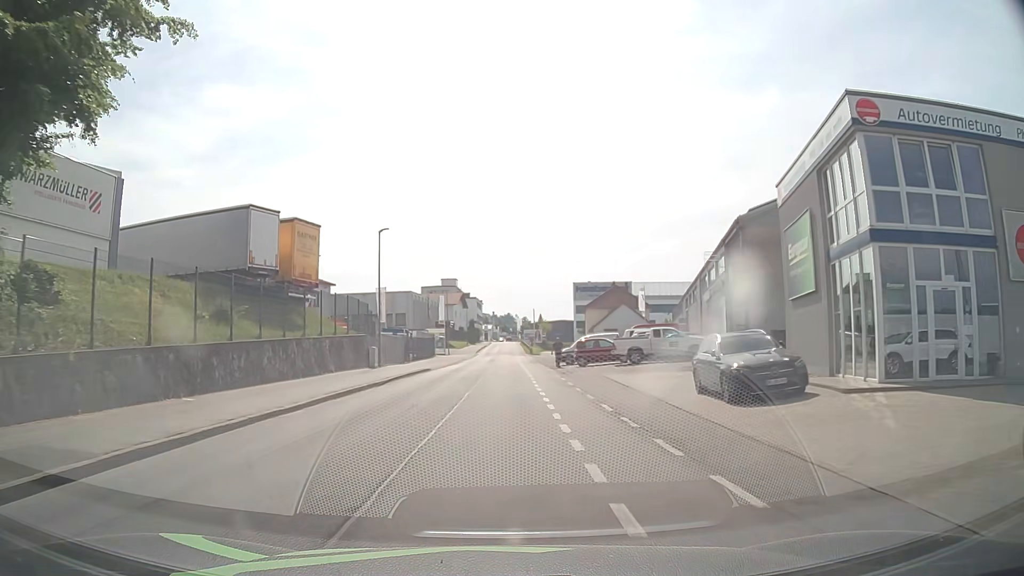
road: residential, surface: asphalt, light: Day
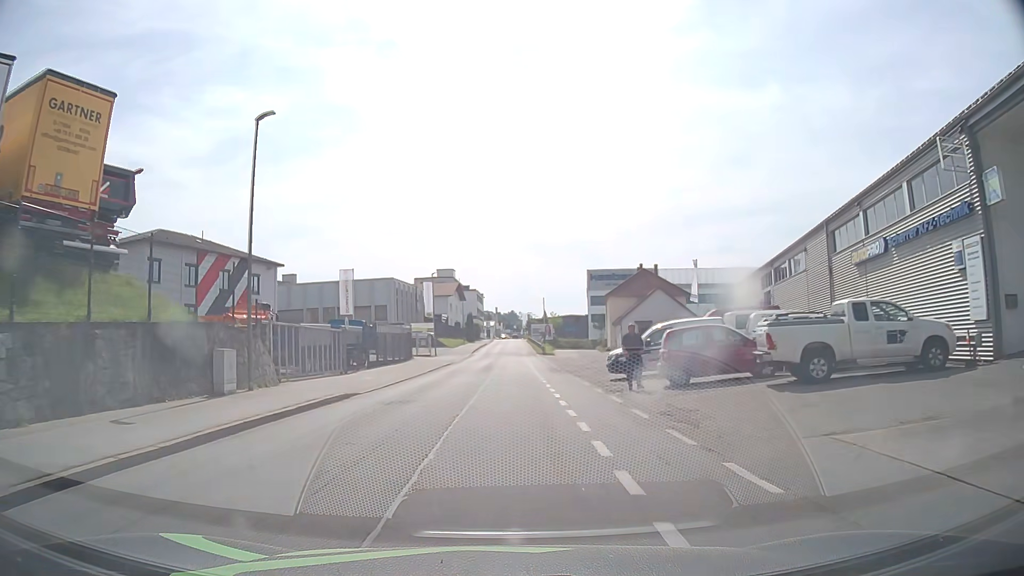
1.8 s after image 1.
(-0.3, +20.7) m; -1°
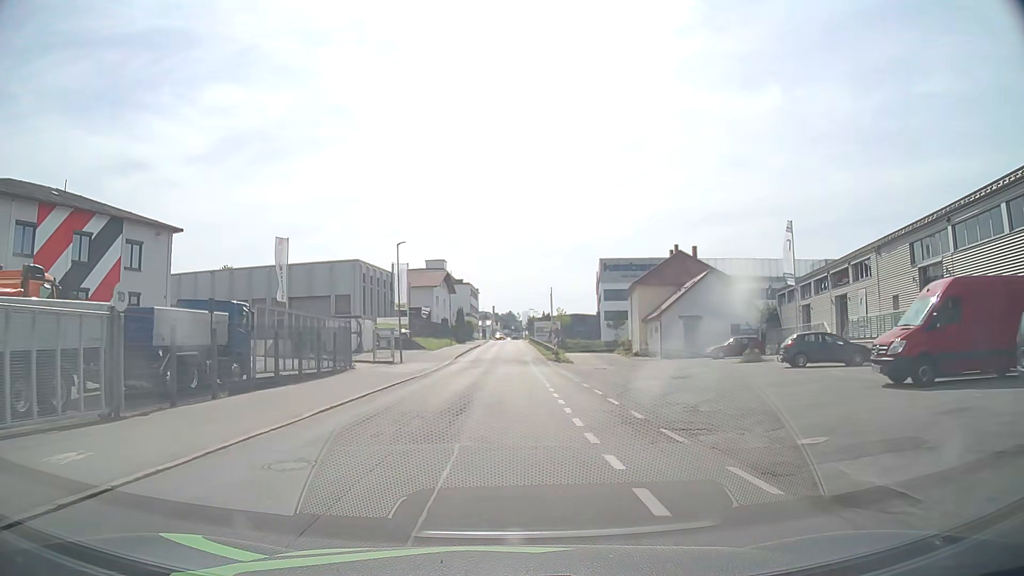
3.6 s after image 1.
(+0.1, +20.7) m; 0°
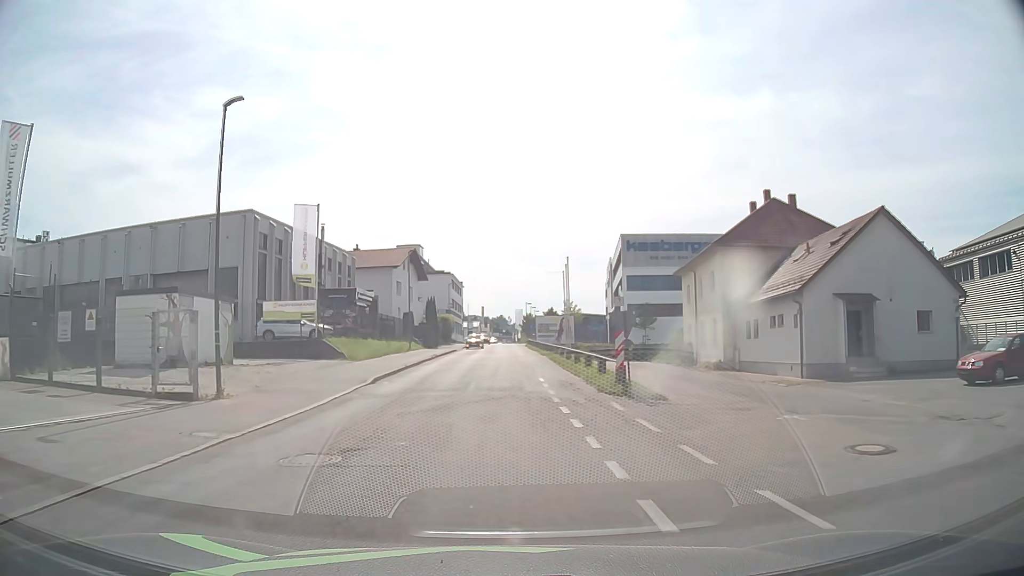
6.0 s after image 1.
(+0.2, +29.1) m; +1°
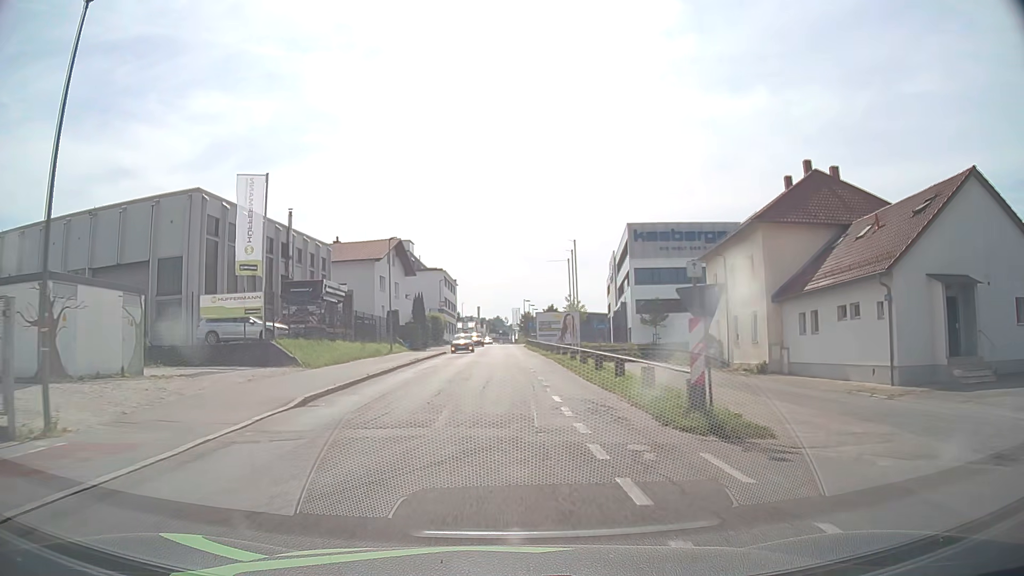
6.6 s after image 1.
(0.0, +7.6) m; 0°
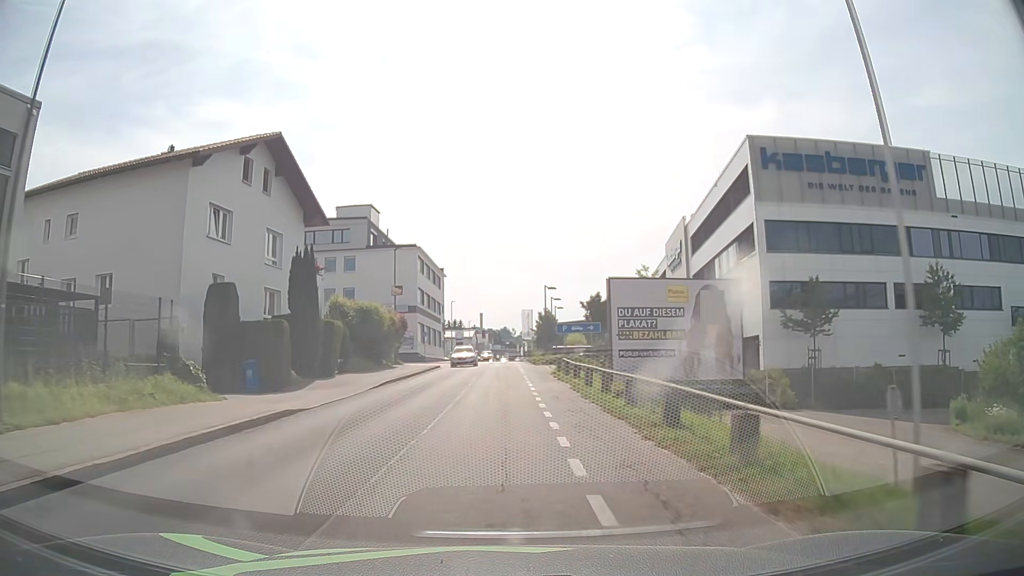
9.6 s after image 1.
(0.0, +38.7) m; -1°
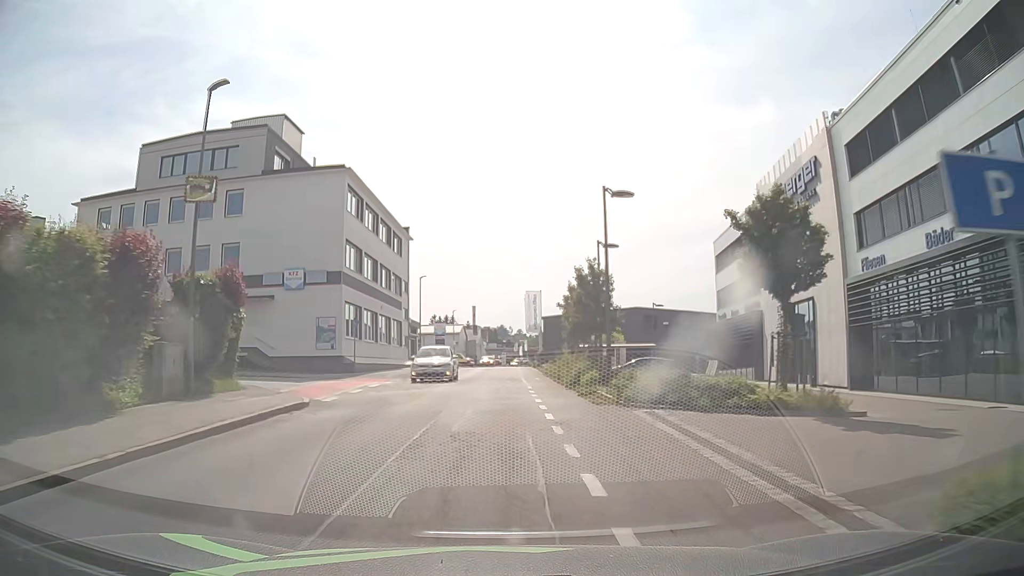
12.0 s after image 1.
(+0.1, +31.7) m; +1°
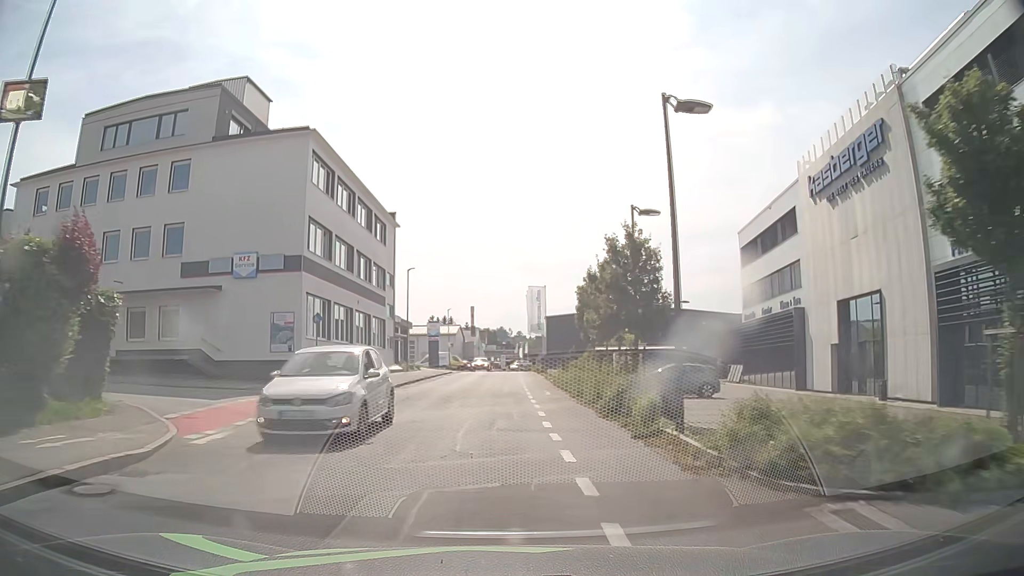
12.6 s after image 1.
(-0.1, +7.8) m; 0°
(0, +10) (0, +20) (0, +30) (0, +40) (0, +50) (0, +60) (0, +70) (0, +80) (0, +90) (0, +100) m
